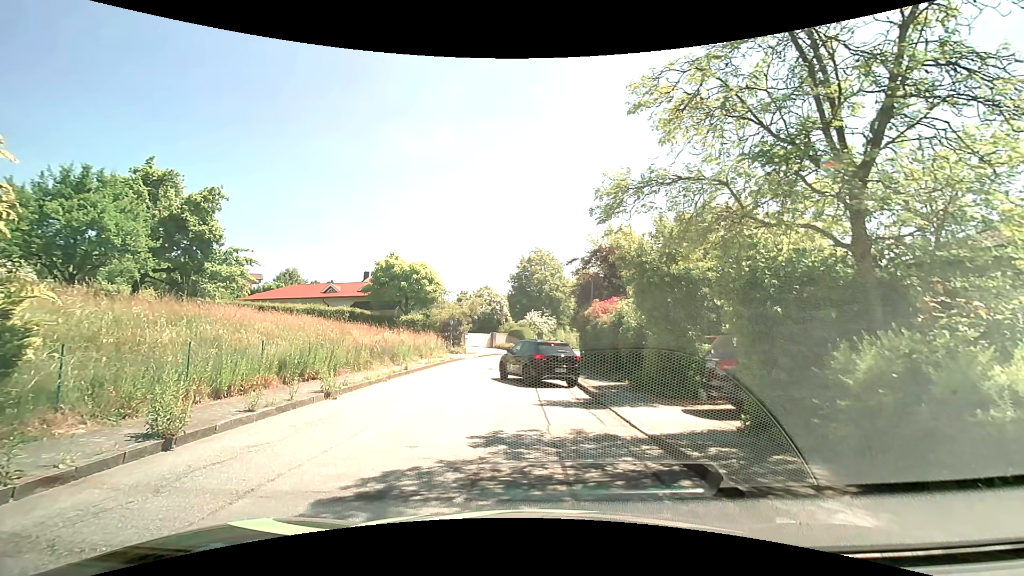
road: residential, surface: asphalt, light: Day
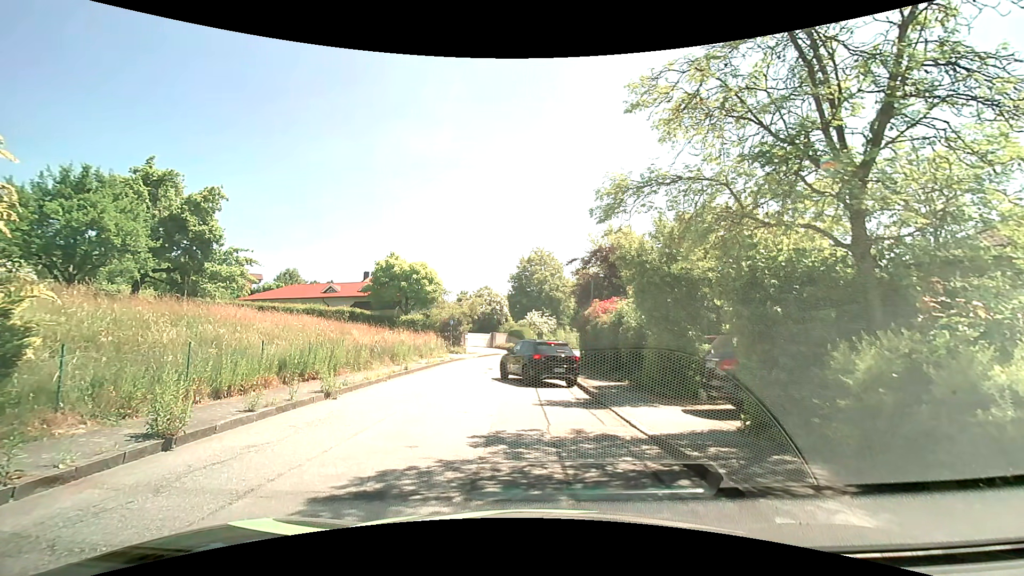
(0.0, 0.0) m; 0°
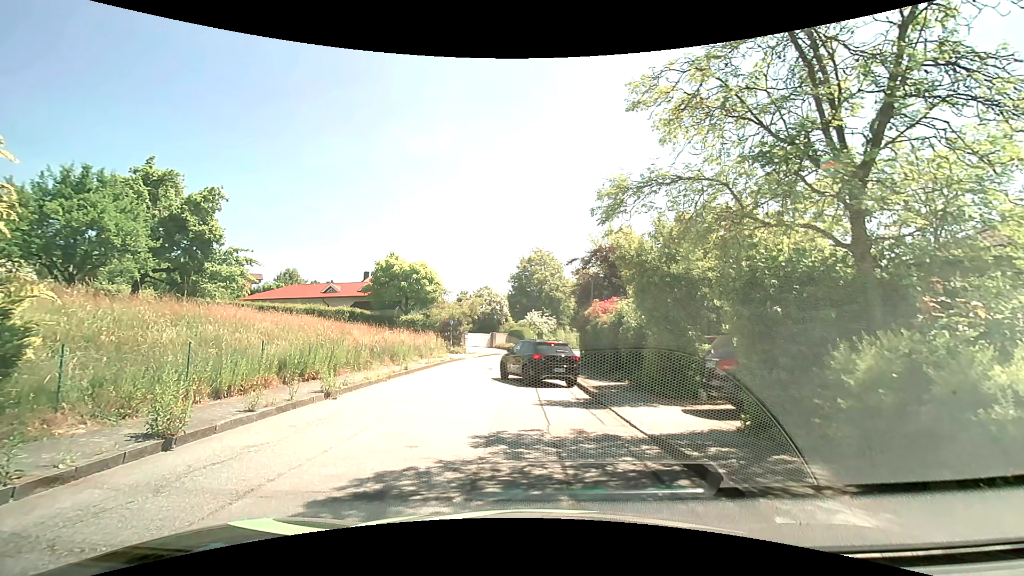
(0.0, 0.0) m; 0°
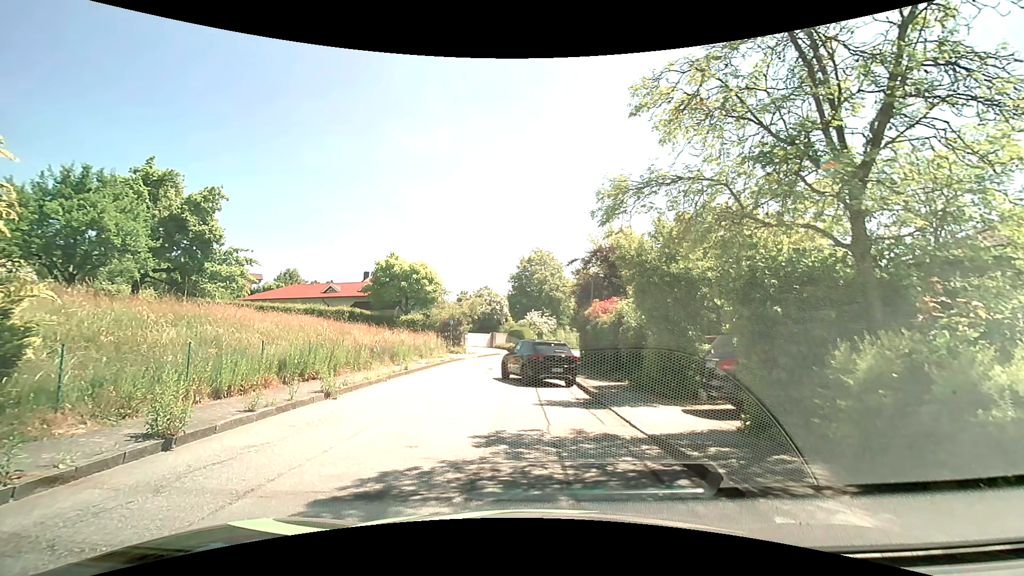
(0.0, 0.0) m; 0°
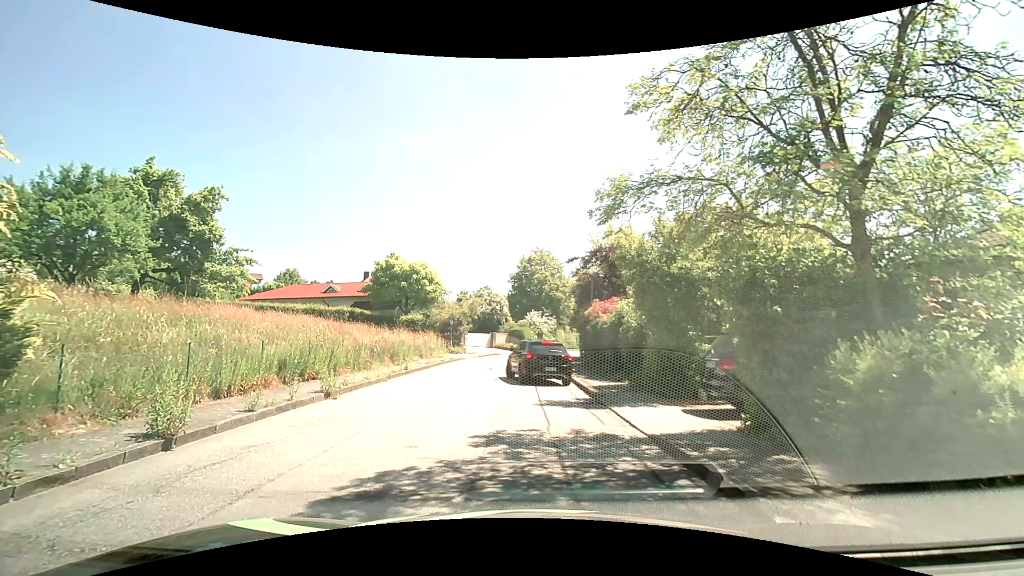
(0.0, 0.0) m; 0°
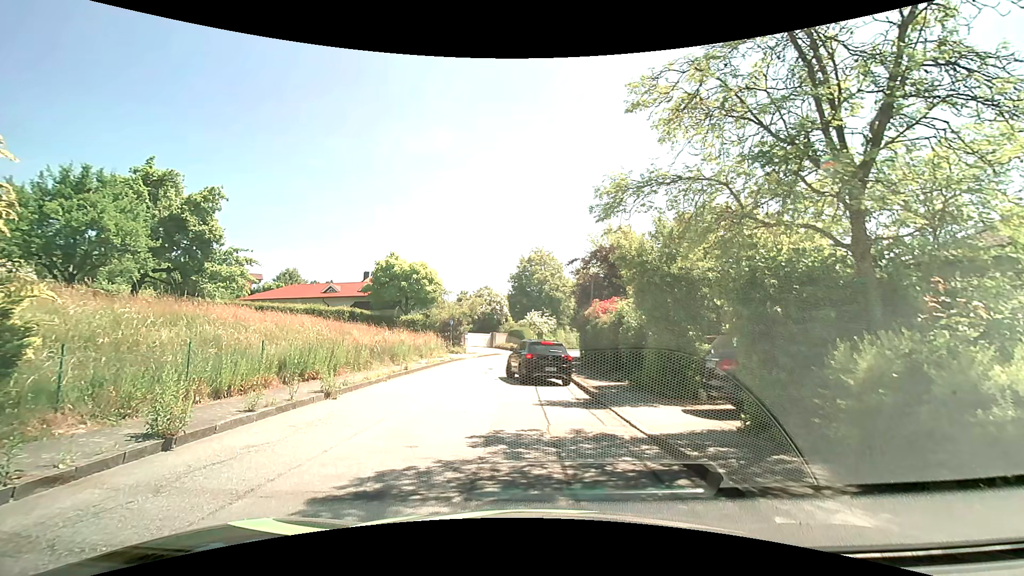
(0.0, 0.0) m; 0°
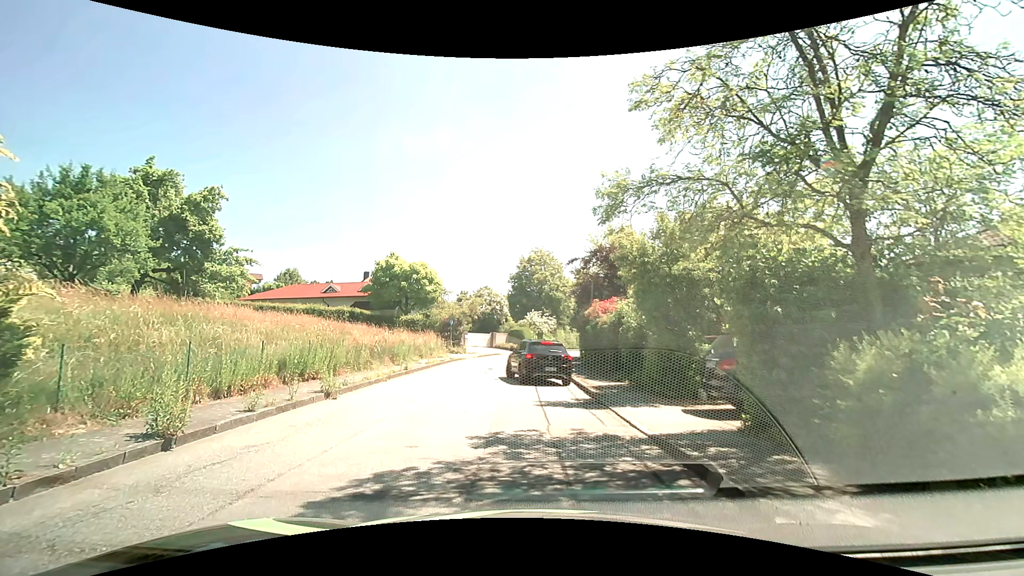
(0.0, 0.0) m; 0°
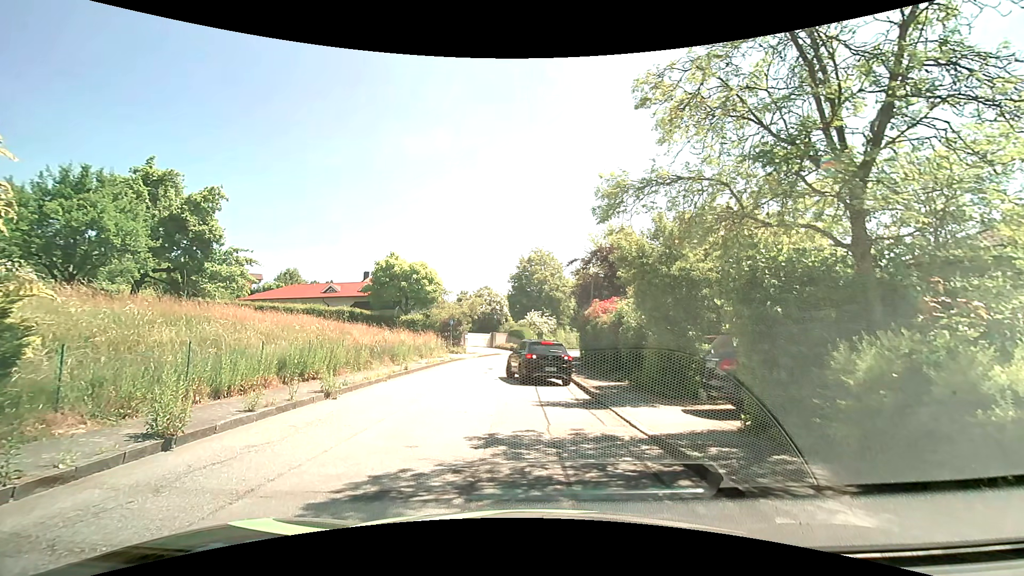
(0.0, 0.0) m; 0°
(-1, +10) (-2, +20) (-1, +30) (+1, +39) (+4, +49) (+7, +59) (+11, +68) (+15, +77) (+20, +86) (+25, +94) m
